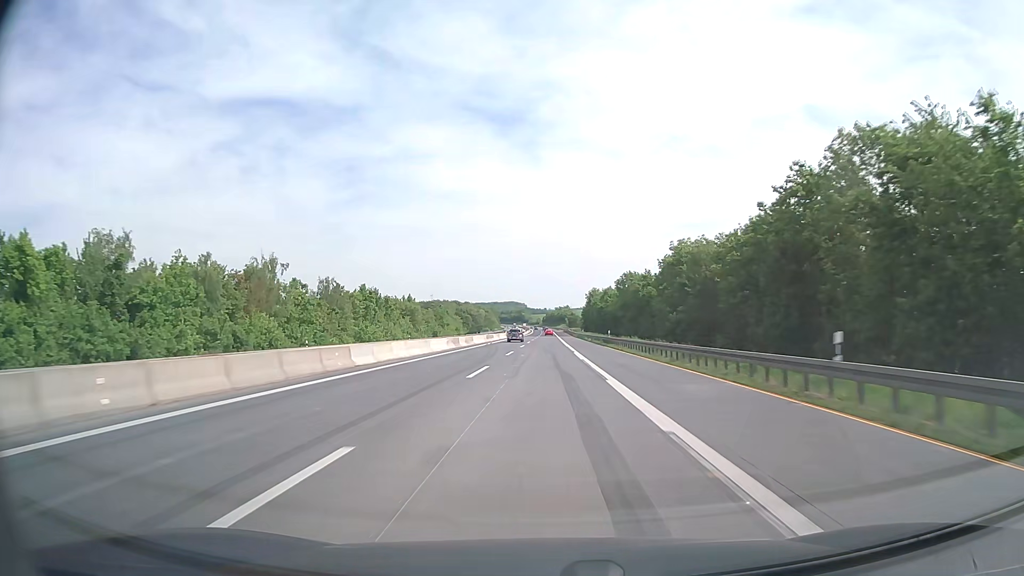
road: motorway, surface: asphalt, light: Day
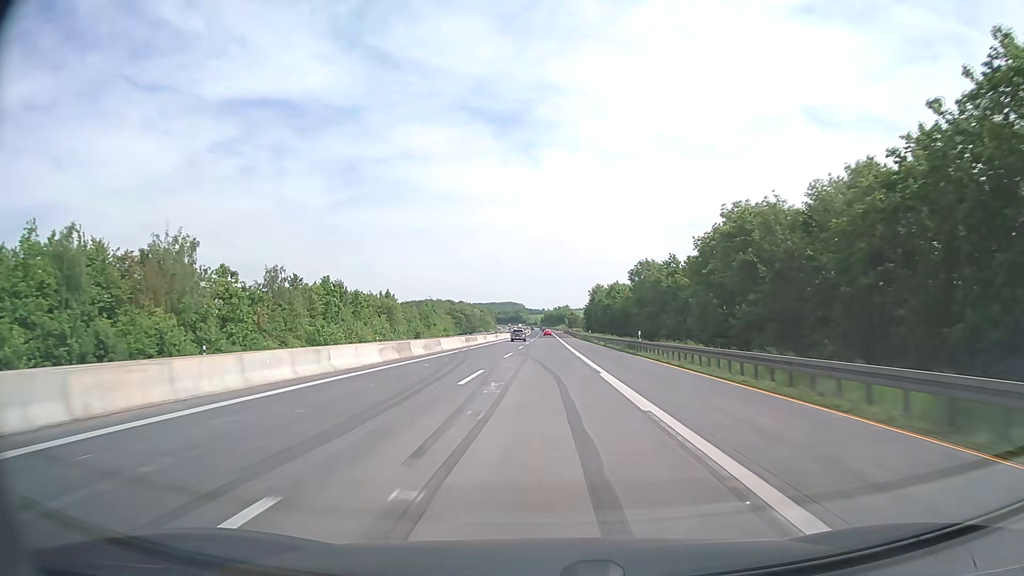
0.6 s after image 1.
(0.0, +20.2) m; 0°
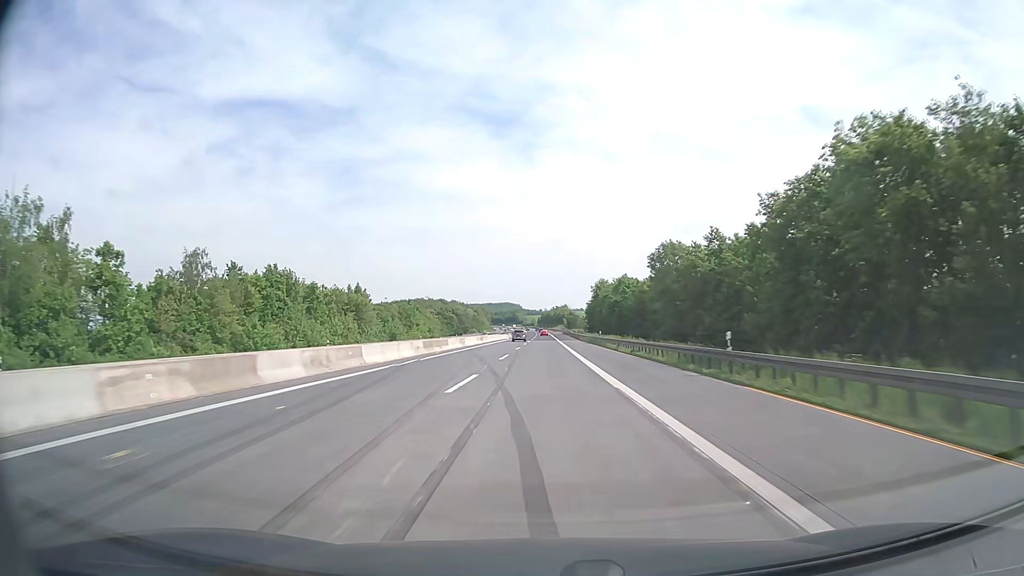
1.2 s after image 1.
(0.0, +20.1) m; 0°
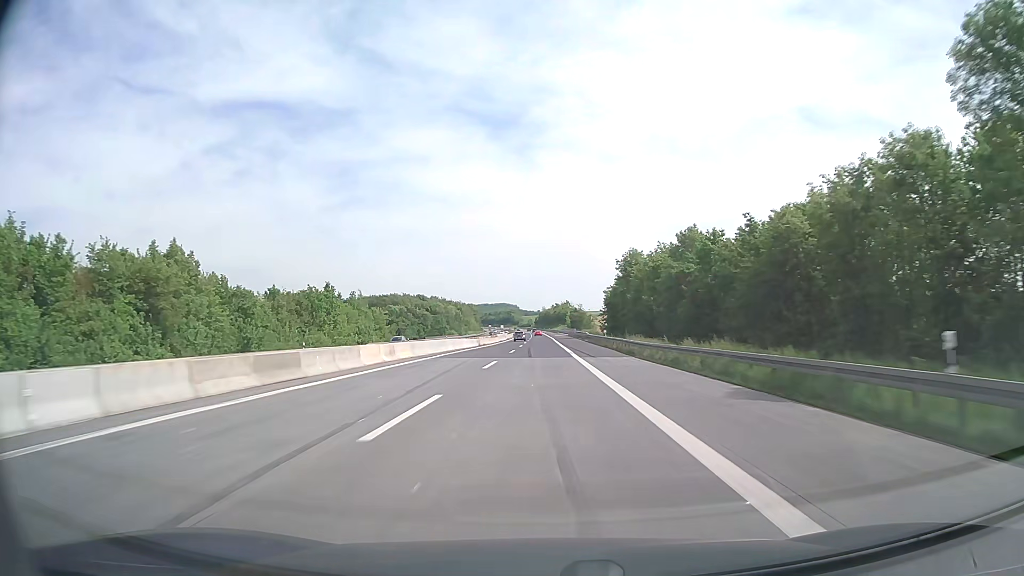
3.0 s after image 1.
(+0.2, +60.1) m; 0°
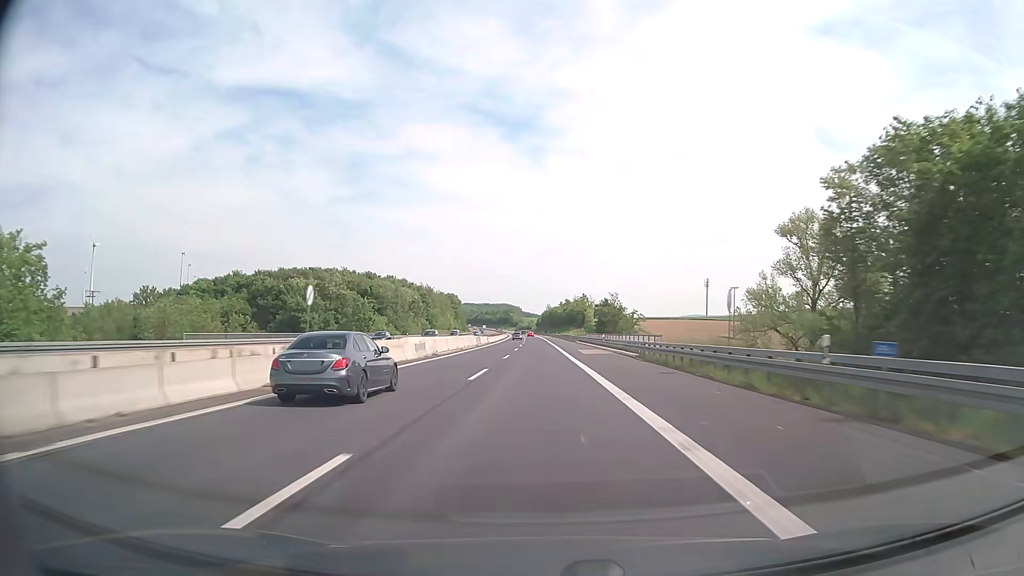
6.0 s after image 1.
(-0.5, +99.5) m; -1°
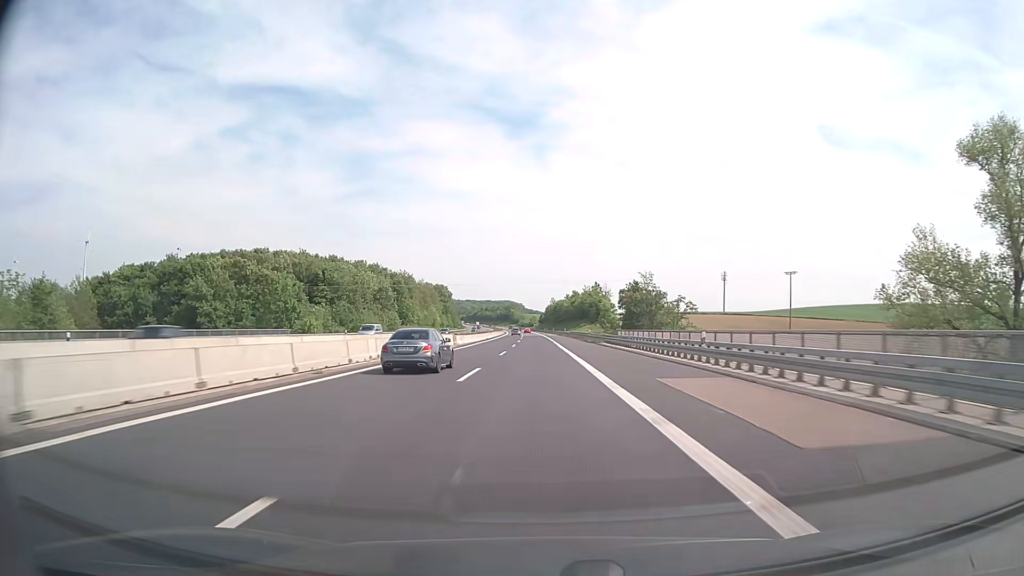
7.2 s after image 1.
(+0.1, +39.7) m; 0°
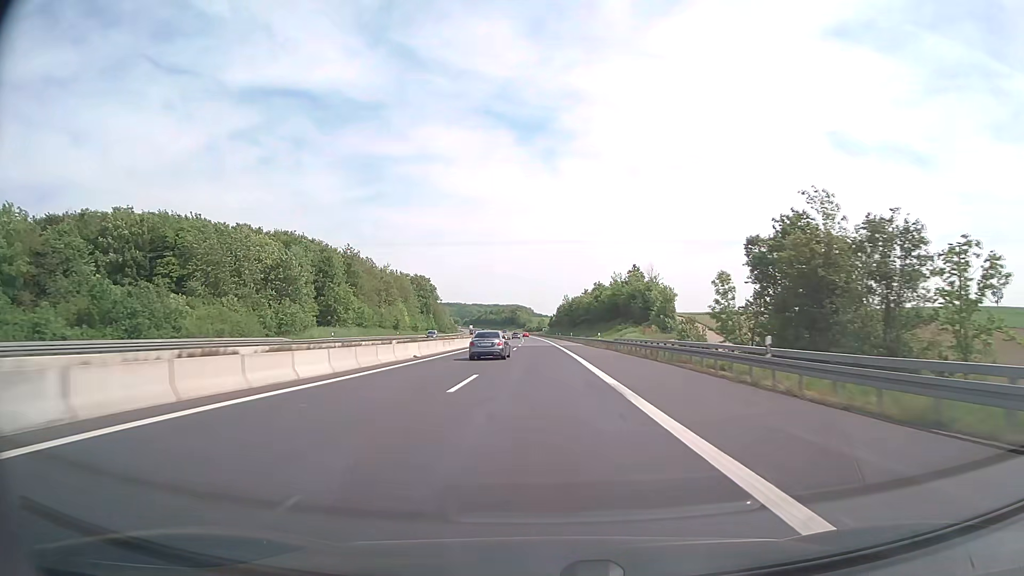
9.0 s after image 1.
(-0.5, +59.4) m; -1°
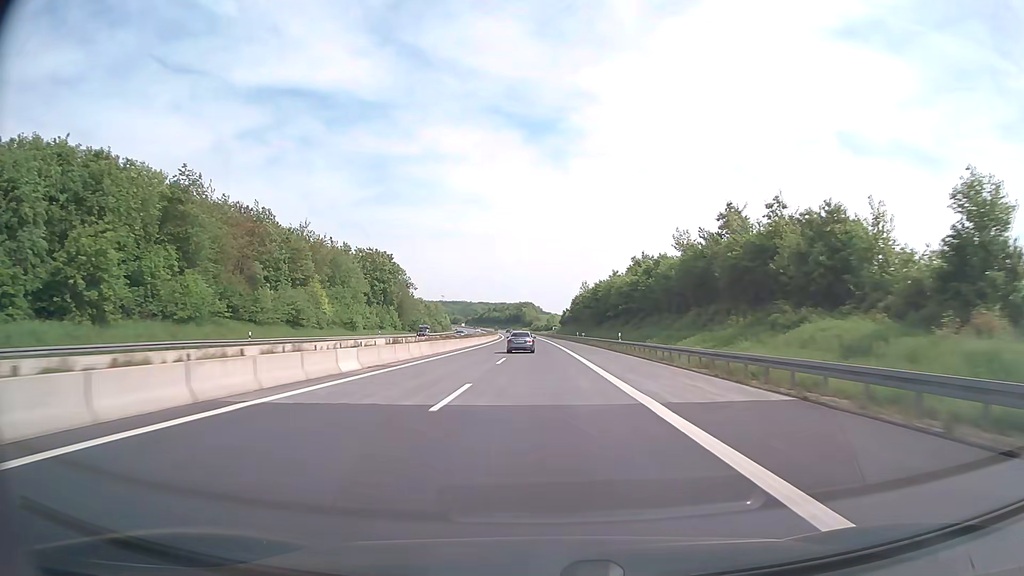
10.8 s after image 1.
(-0.4, +59.3) m; -1°
(0, +10) (0, +20) (0, +30) (0, +40) (0, +50) (-1, +60) (-1, +70) (-1, +80) (-1, +90) (-2, +100) m
